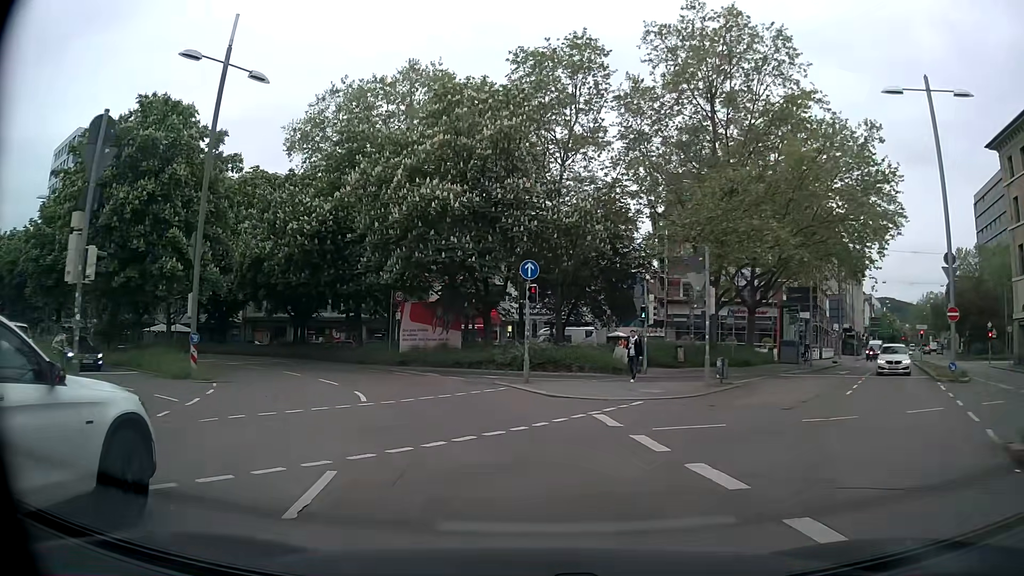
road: primary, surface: asphalt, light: Day
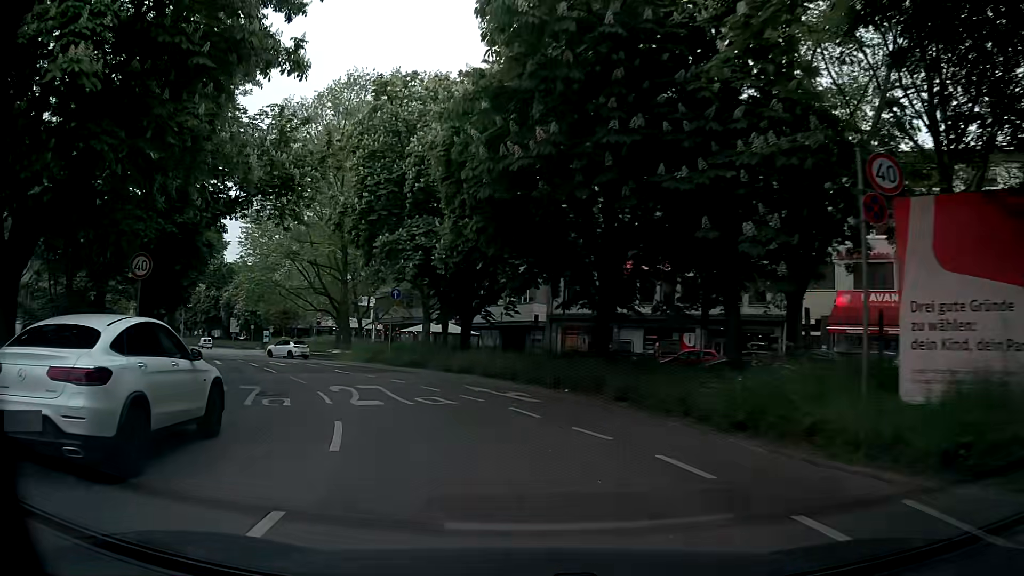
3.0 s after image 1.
(-5.7, +26.1) m; -30°
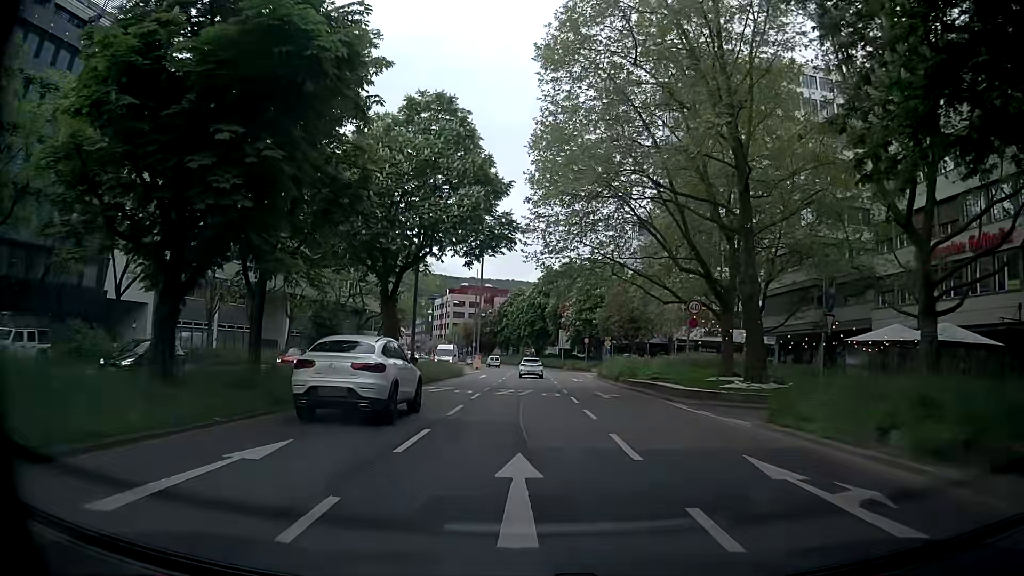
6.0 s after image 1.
(-8.6, +28.3) m; -29°
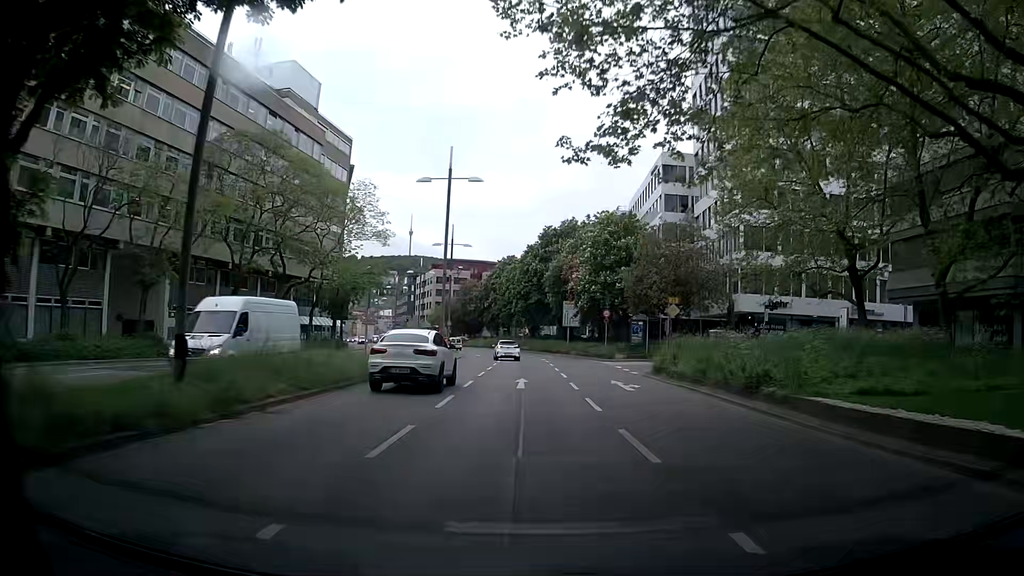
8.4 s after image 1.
(-0.6, +25.3) m; -1°
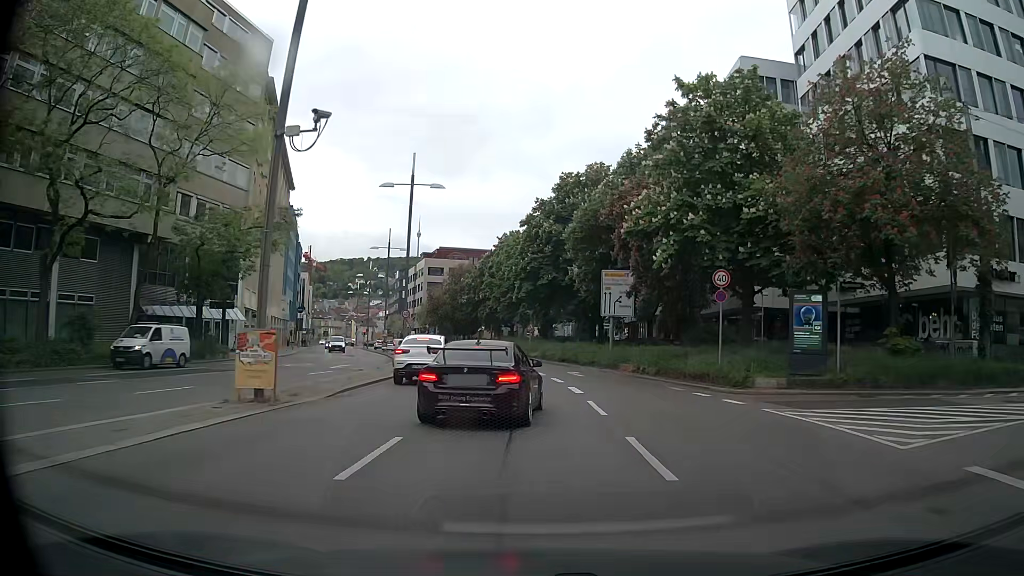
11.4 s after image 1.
(+0.1, +31.4) m; 0°
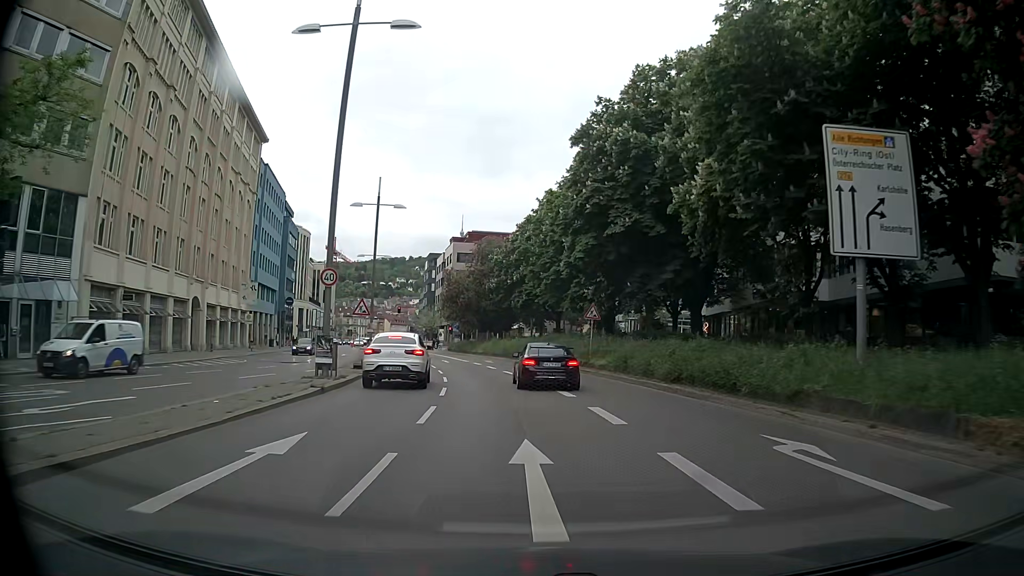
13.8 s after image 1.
(-1.0, +25.7) m; -5°
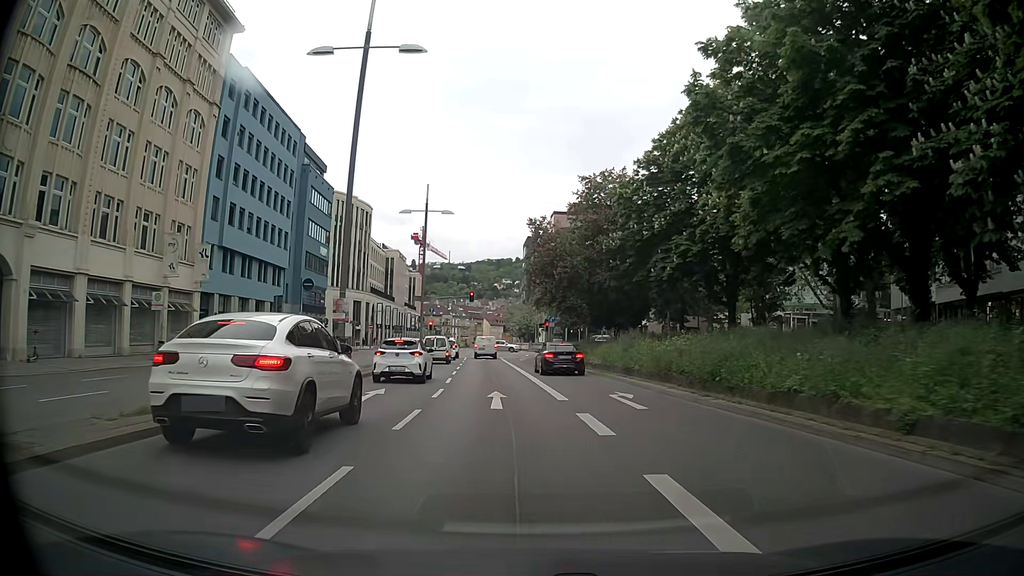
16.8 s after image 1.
(-2.1, +31.3) m; -8°
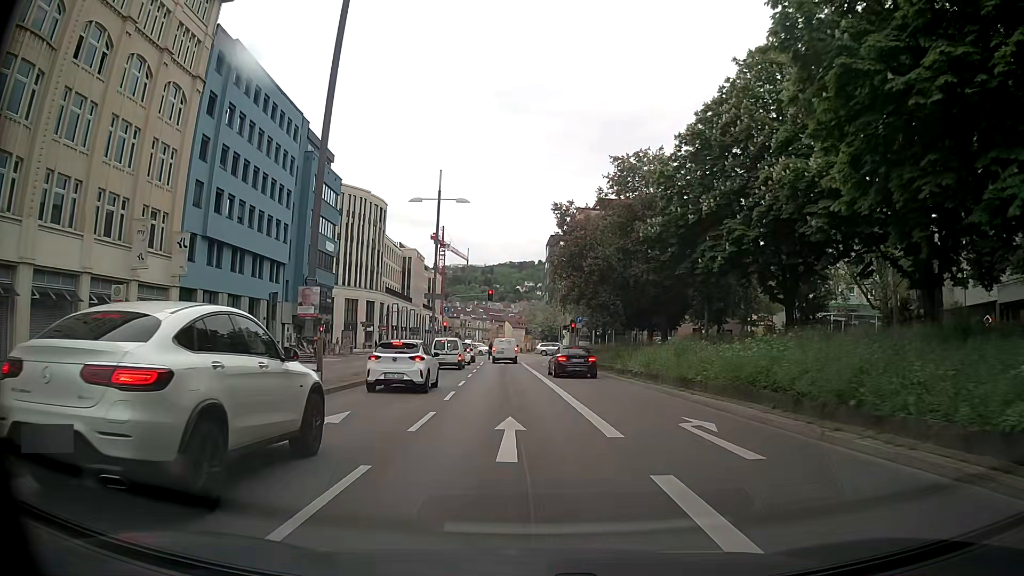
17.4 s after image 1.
(-0.1, +5.8) m; -4°
